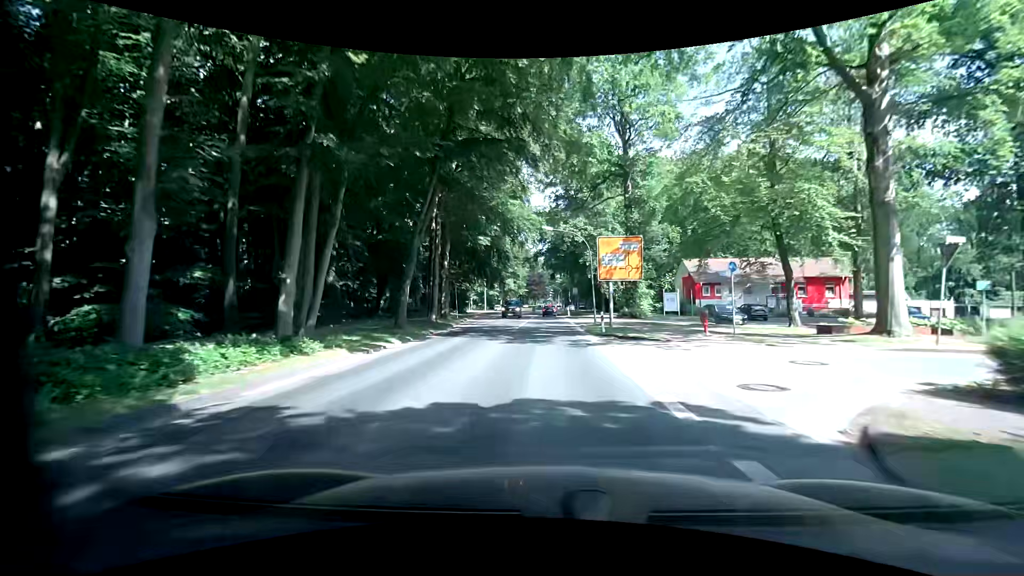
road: secondary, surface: asphalt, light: Day
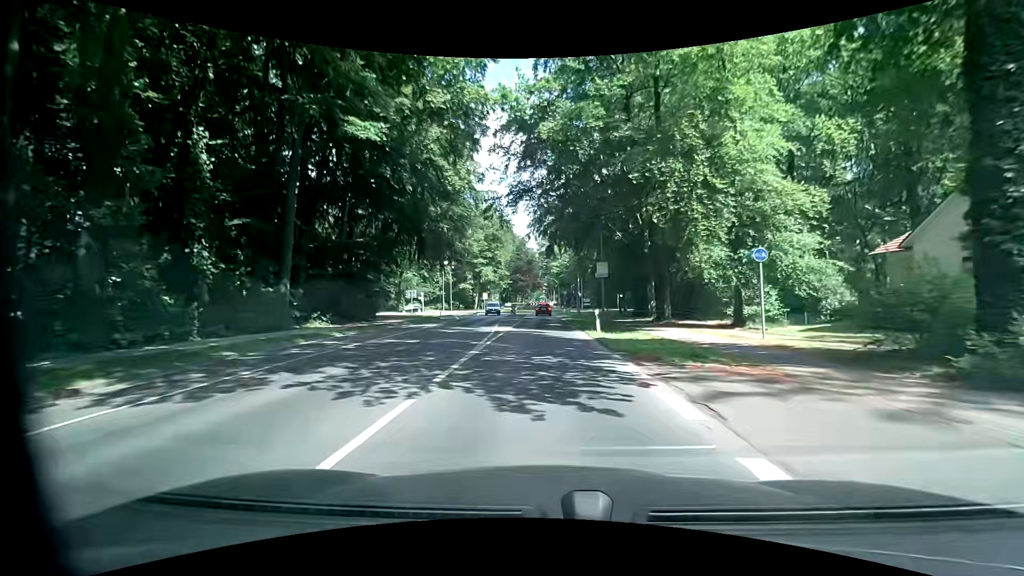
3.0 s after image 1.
(0.0, +40.3) m; 0°
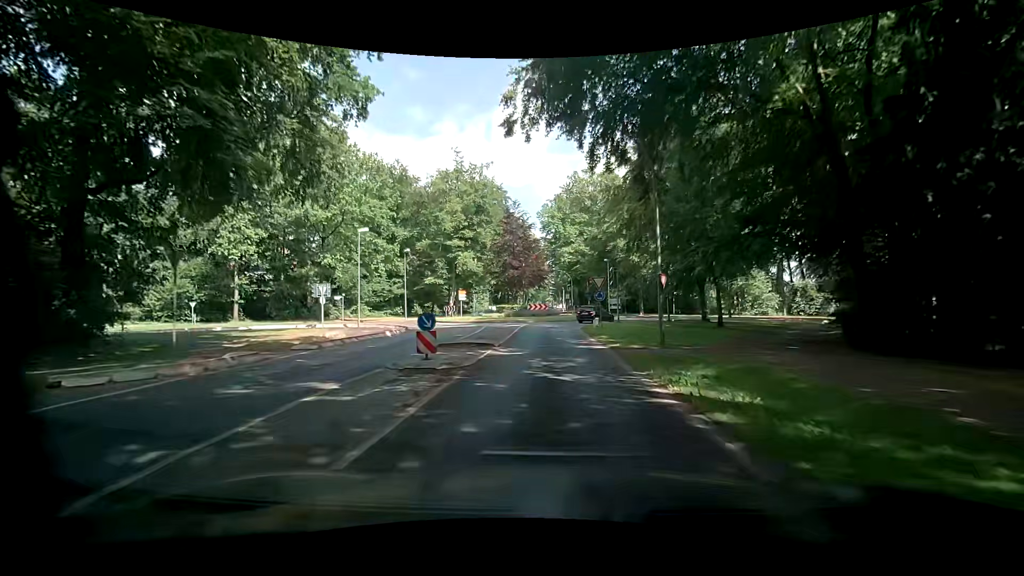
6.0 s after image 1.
(+0.3, +34.5) m; 0°
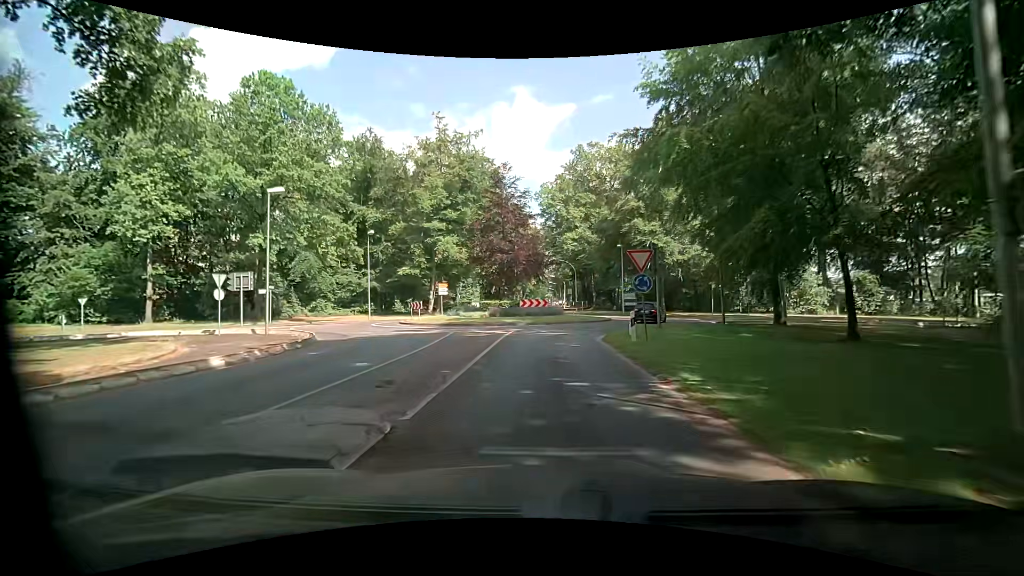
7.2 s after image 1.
(-0.1, +12.3) m; -2°
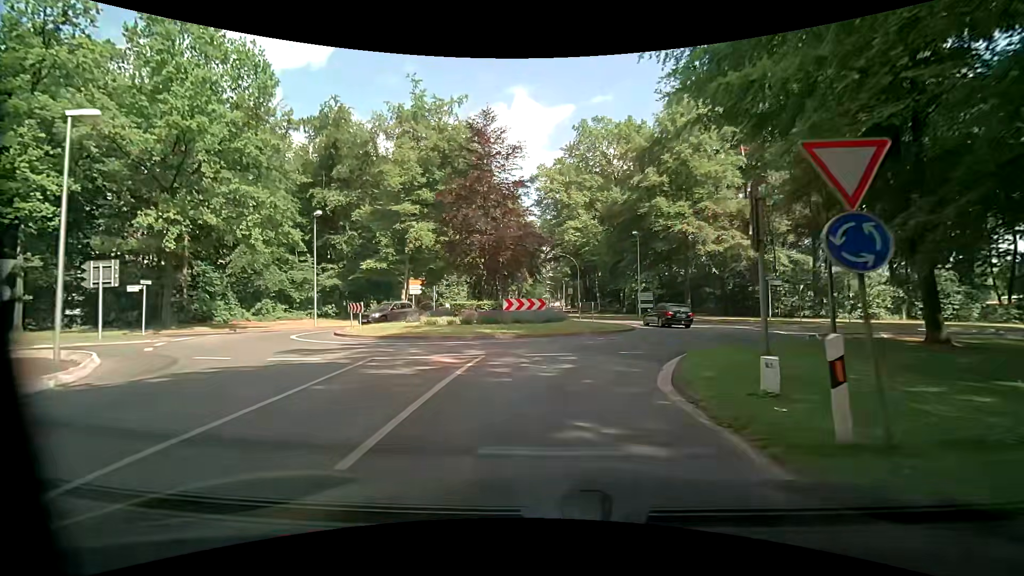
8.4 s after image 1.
(+0.3, +10.7) m; +2°
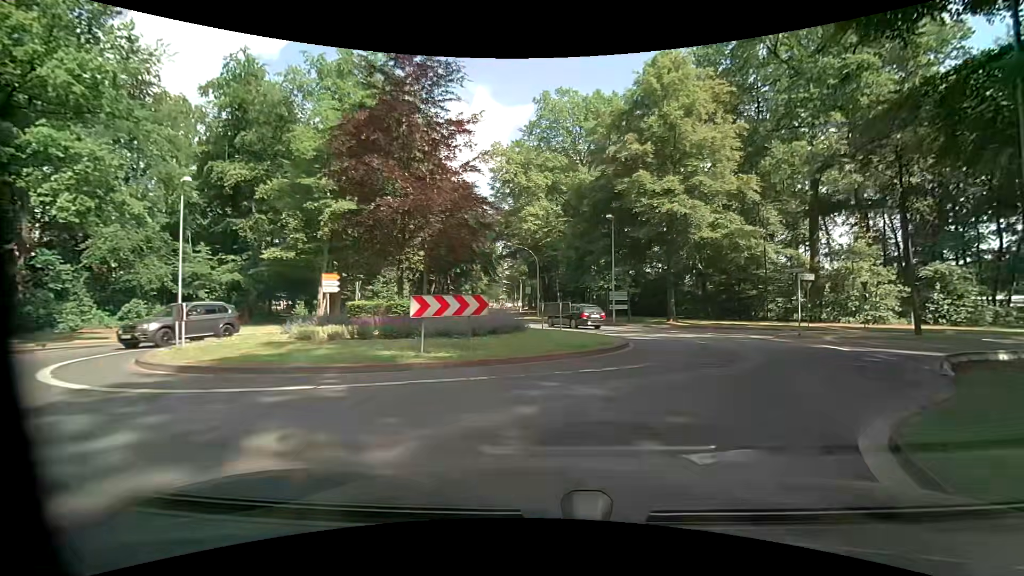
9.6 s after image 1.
(+0.1, +9.0) m; +4°
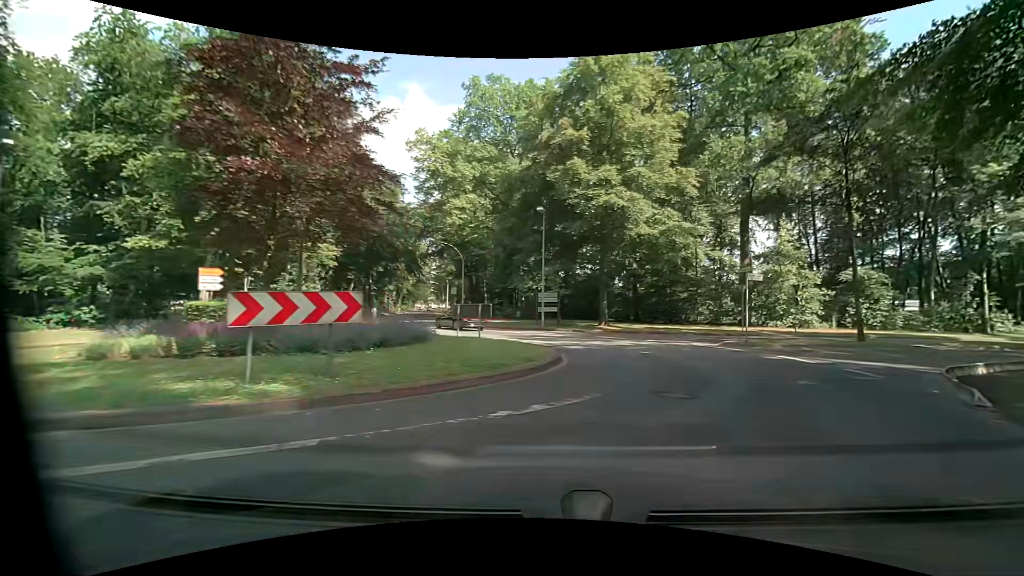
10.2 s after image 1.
(+0.3, +3.8) m; +8°
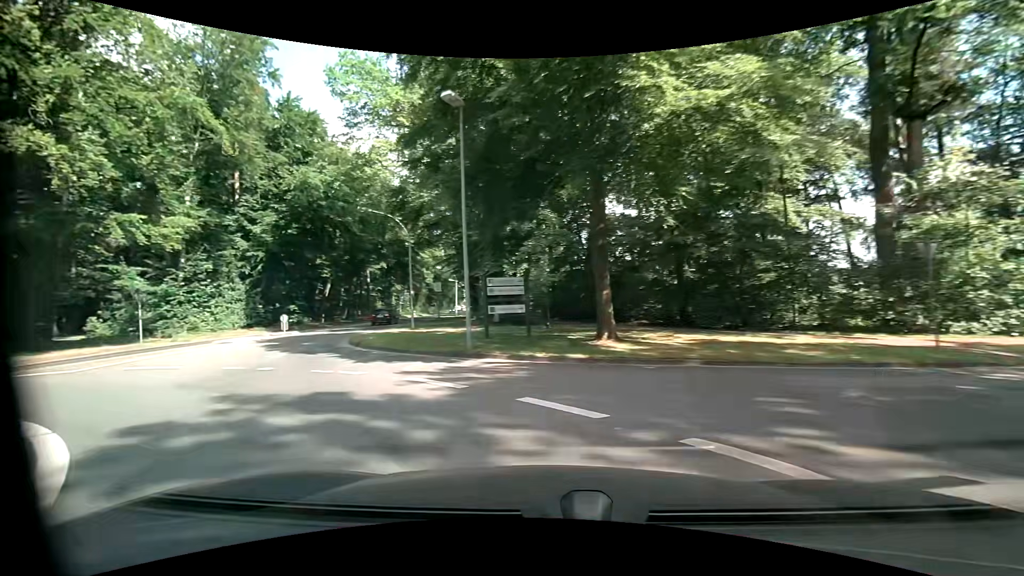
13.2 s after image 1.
(+4.1, +17.3) m; -5°
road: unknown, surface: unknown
(-4, +9) (-14, +11) (-22, +6) (-29, -1) (-37, -7) (-46, -12) (-54, -17) (-63, -23) (-71, -28) (-80, -33) m
